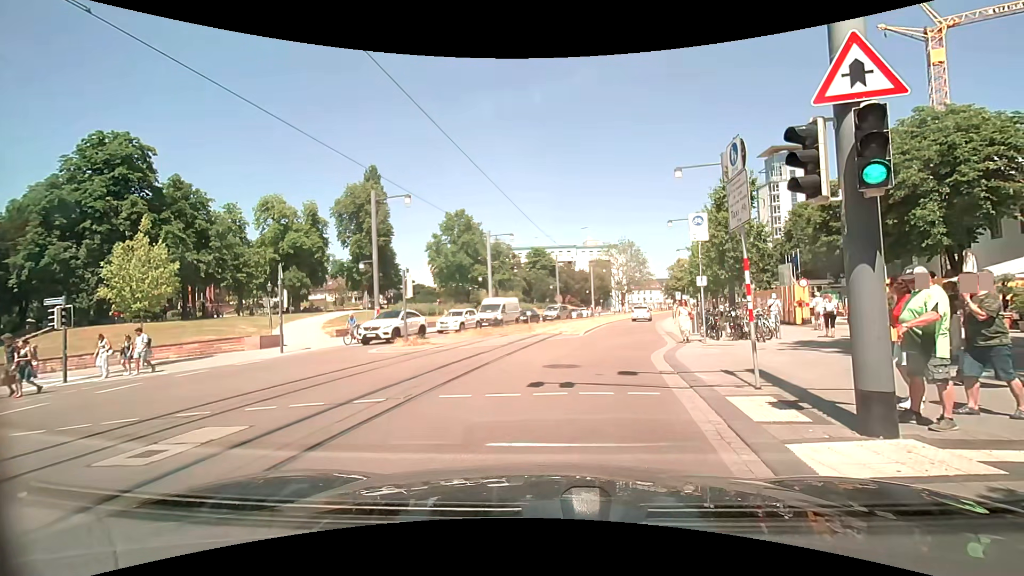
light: Day
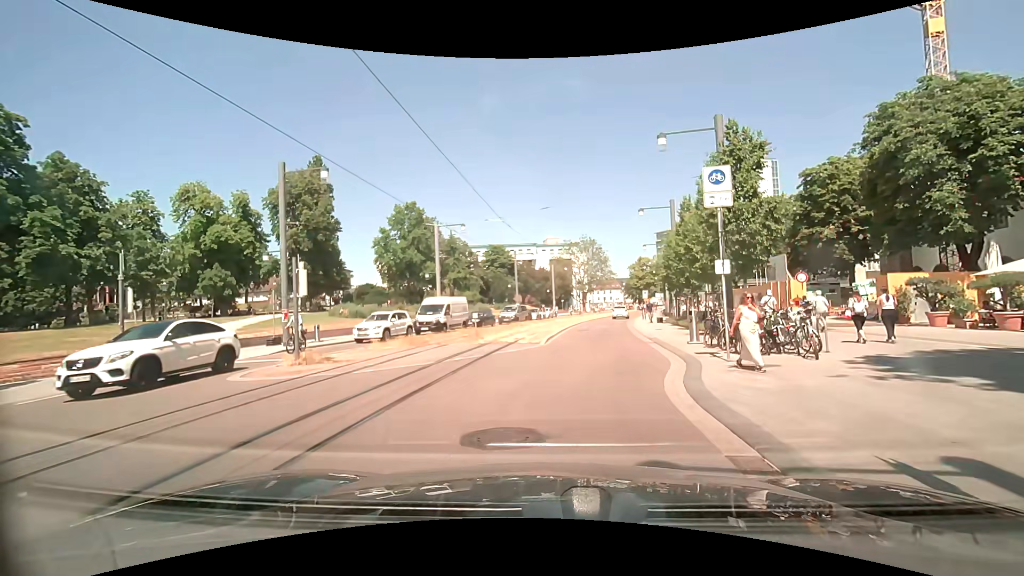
(+0.2, +6.5) m; +4°
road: residential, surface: asphalt
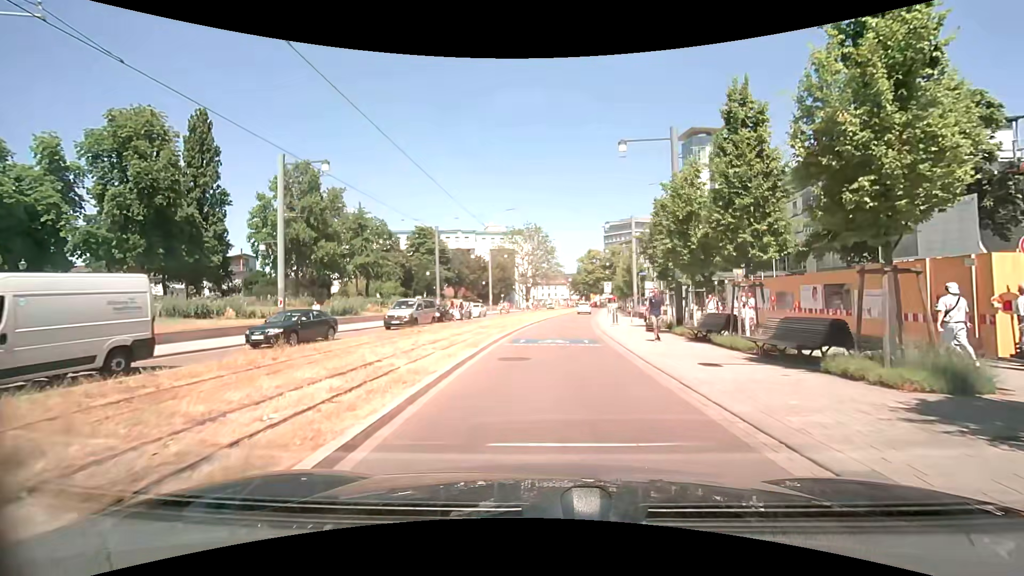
(+1.4, +17.3) m; +7°
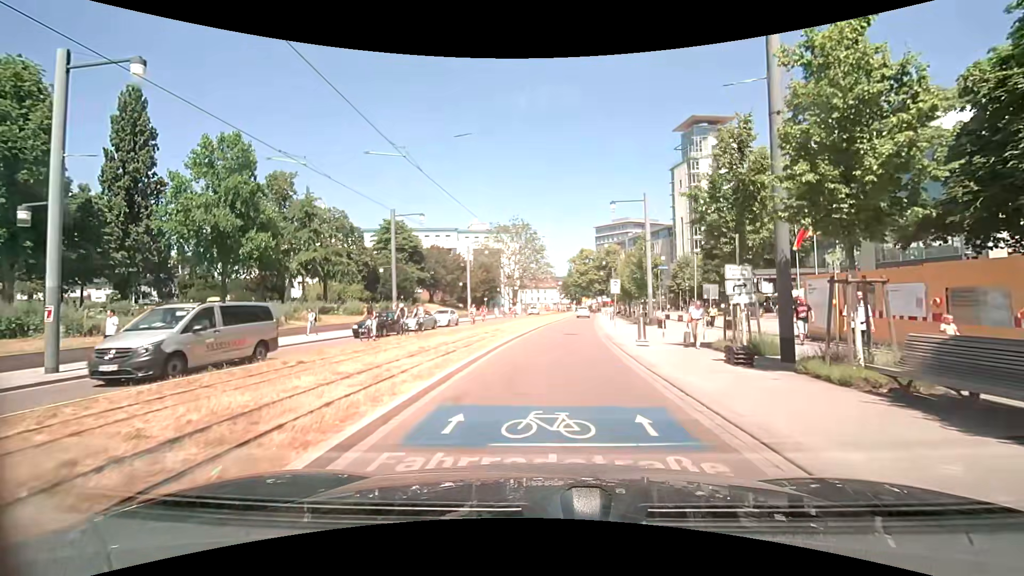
(+0.1, +11.5) m; 0°
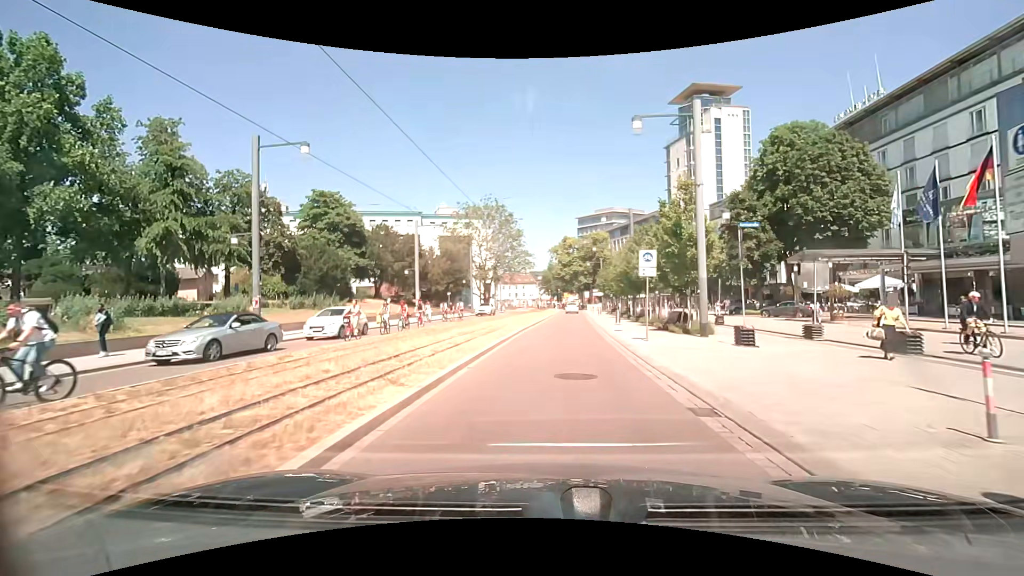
(+0.6, +16.5) m; +4°
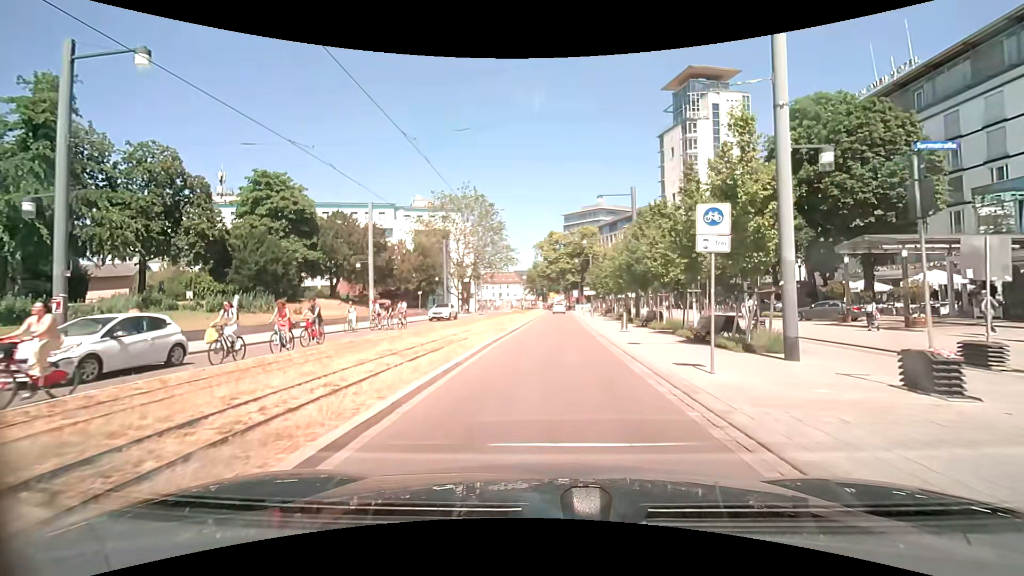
(+0.1, +8.5) m; +1°
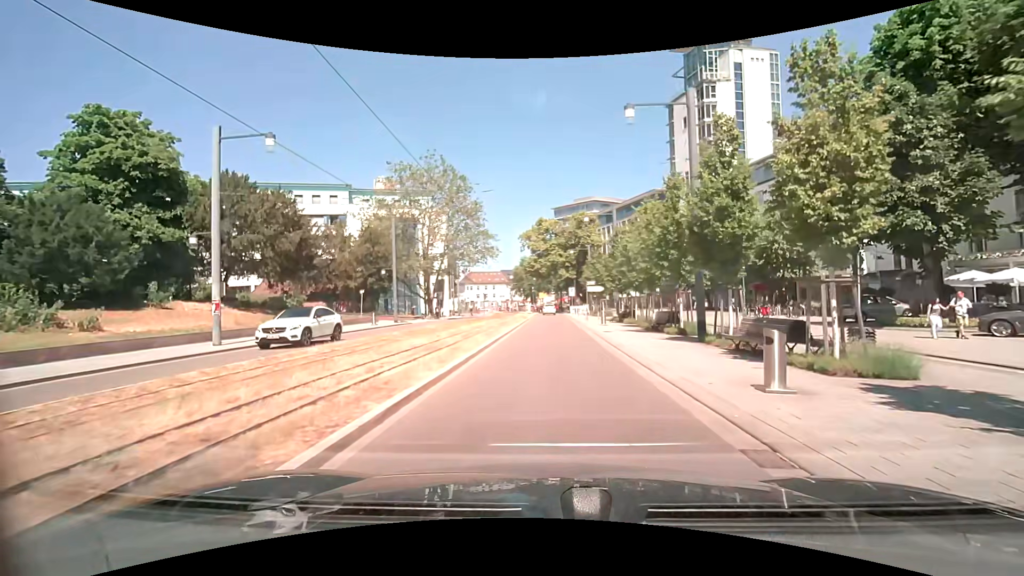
(+0.1, +16.9) m; +1°
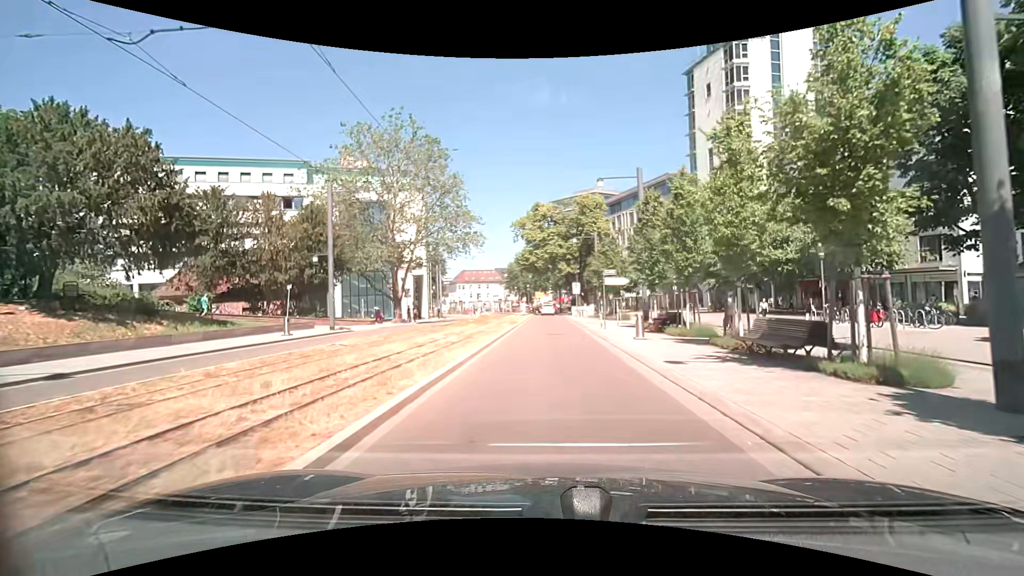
(0.0, +12.9) m; 0°
